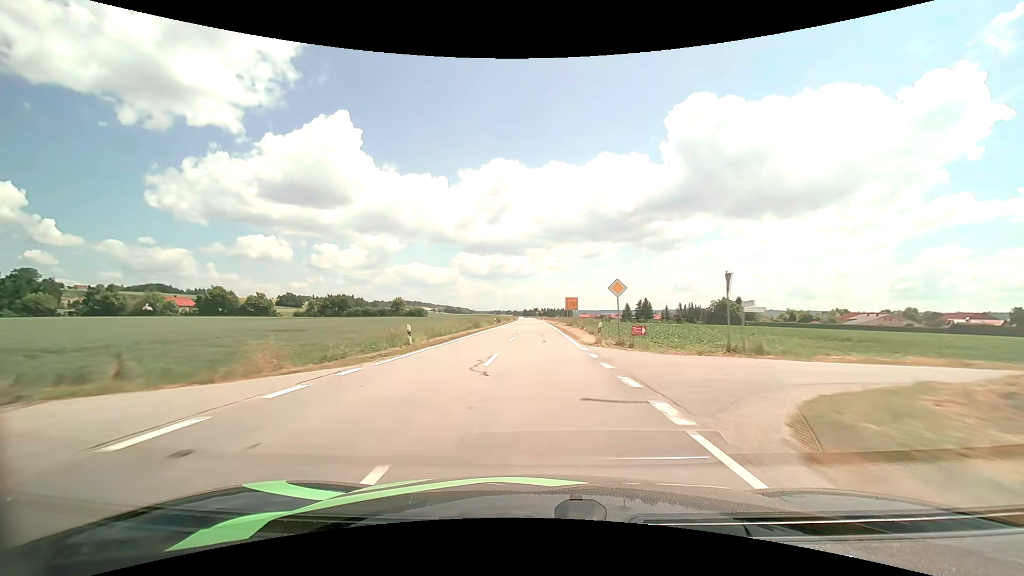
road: tertiary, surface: asphalt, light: Day
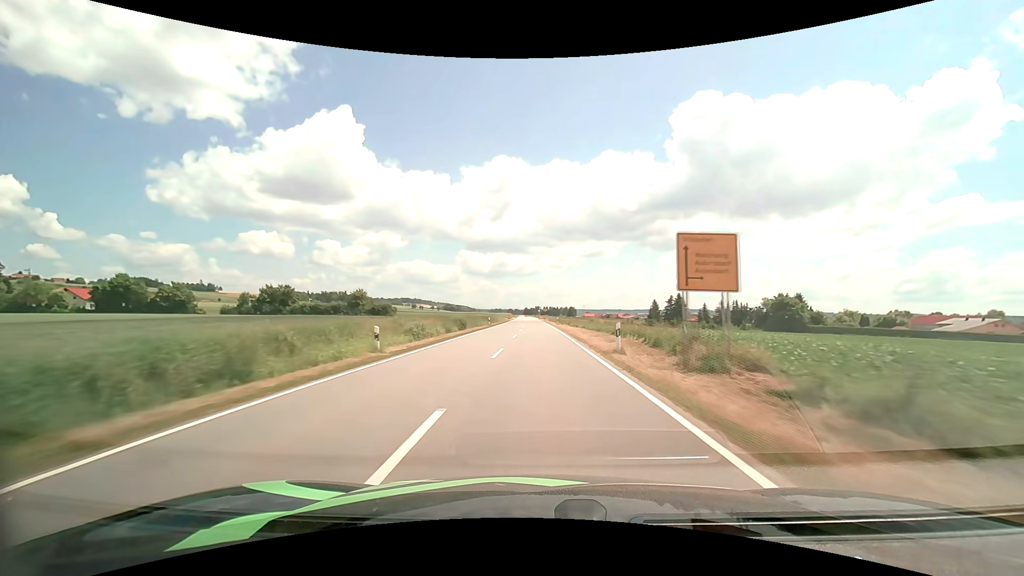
(-0.2, +47.6) m; 0°
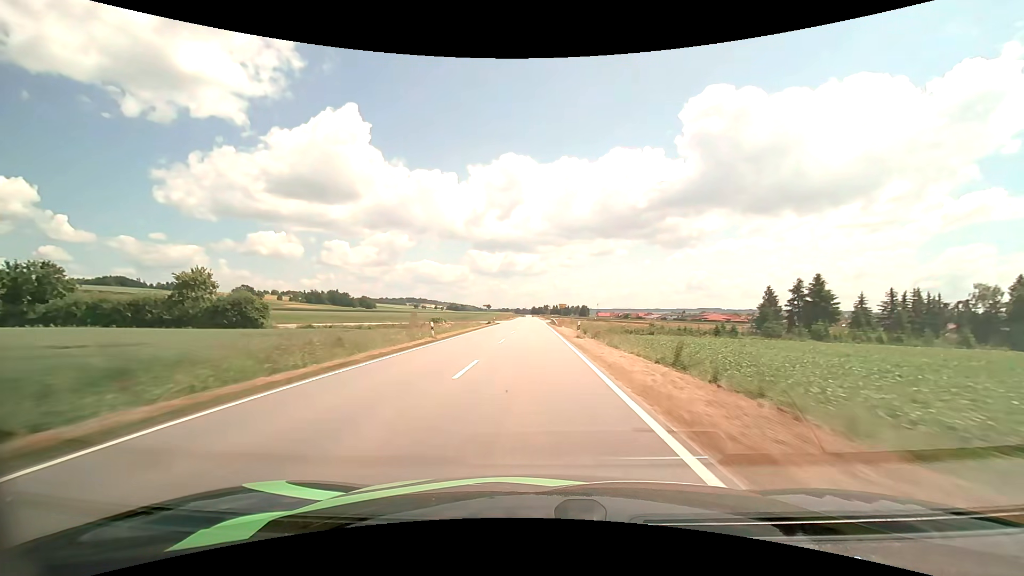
(-0.2, +79.3) m; -1°
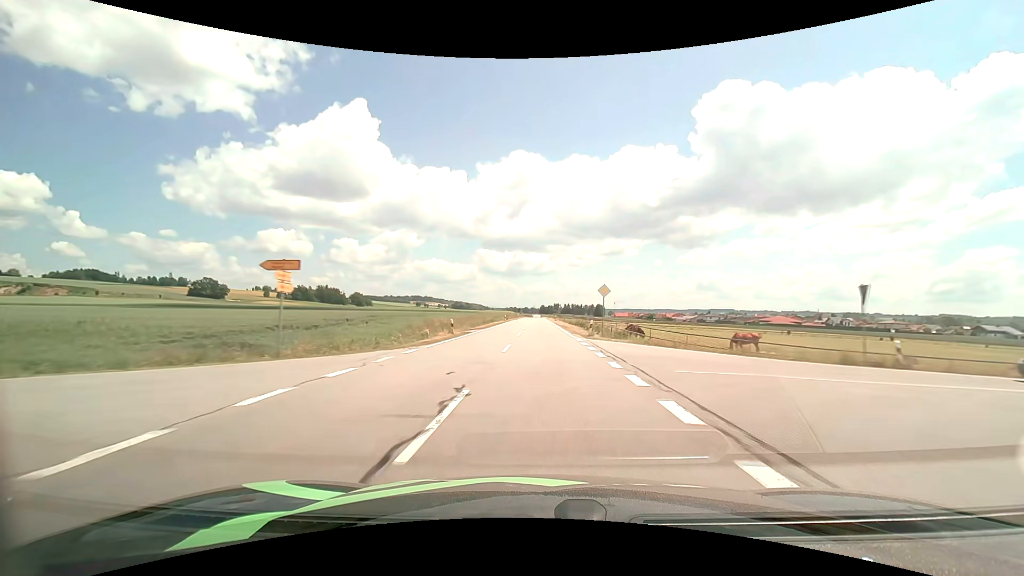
(-1.0, +80.8) m; -1°
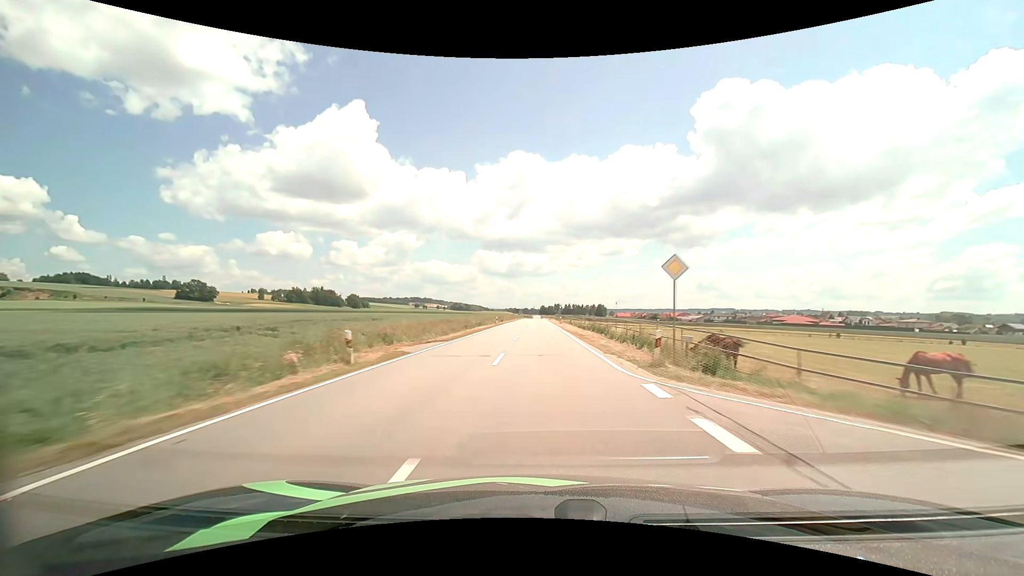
(0.0, +16.2) m; 0°
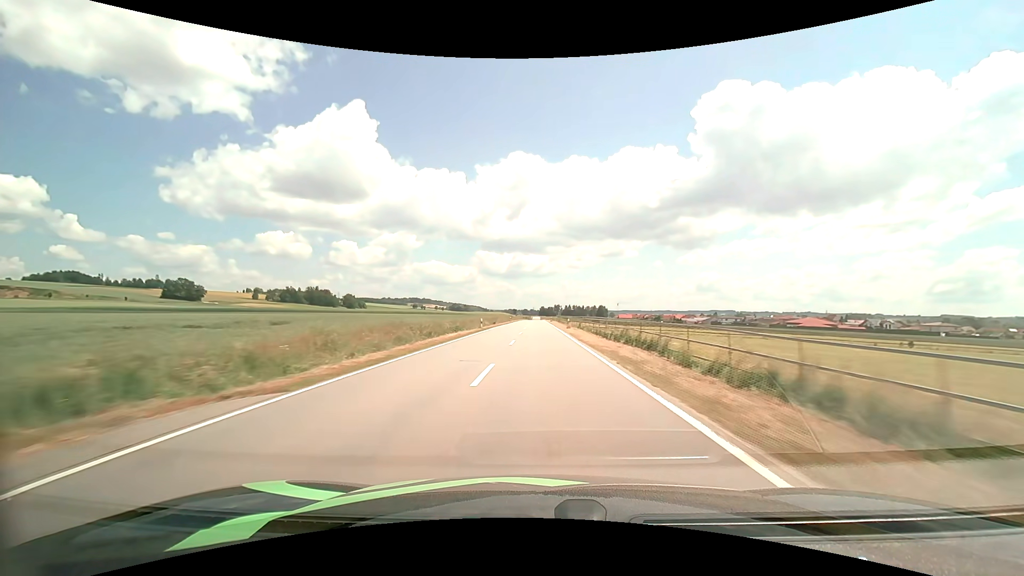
(0.0, +16.1) m; 0°
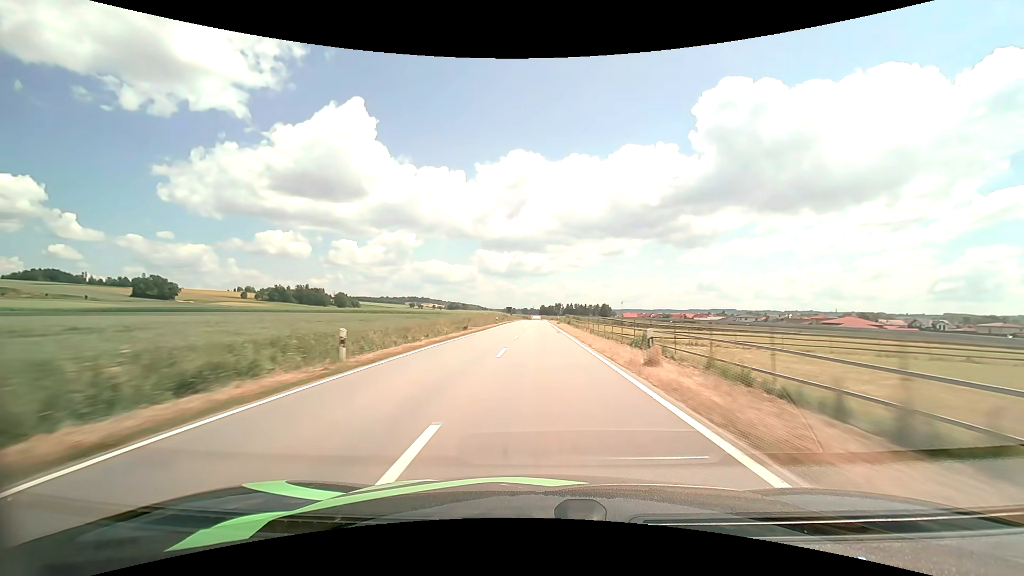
(0.0, +32.0) m; 0°
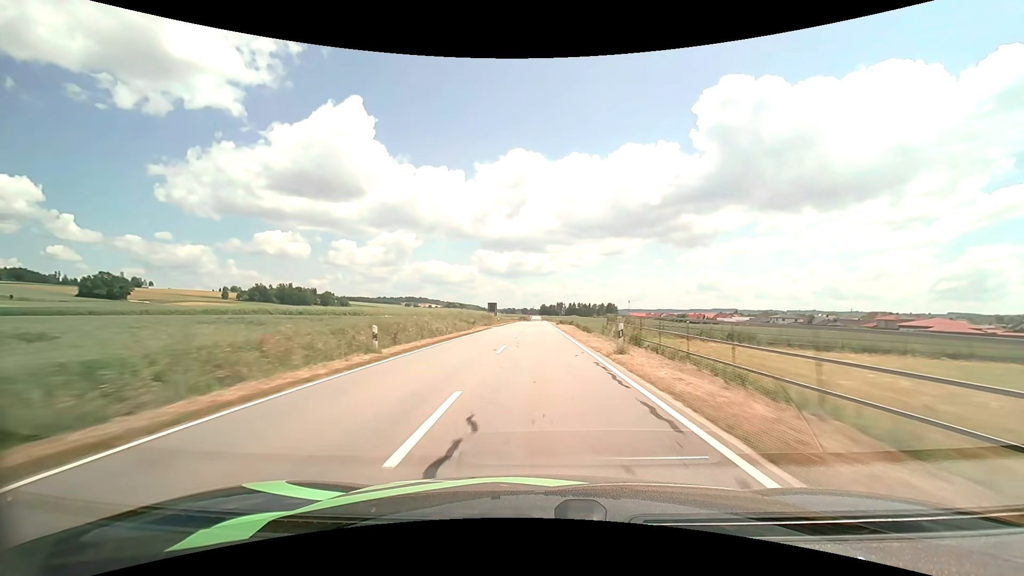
(-0.1, +47.7) m; 0°
(0, +10) (0, +20) (0, +30) (0, +40) (0, +50) (0, +60) (0, +70) (0, +80) (0, +90) (0, +100) m
